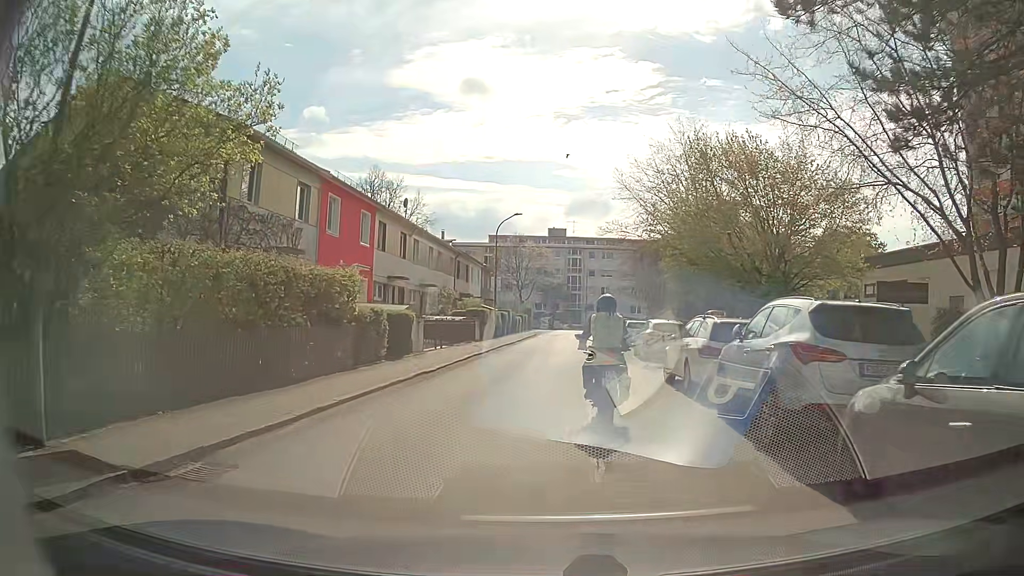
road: residential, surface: asphalt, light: Day
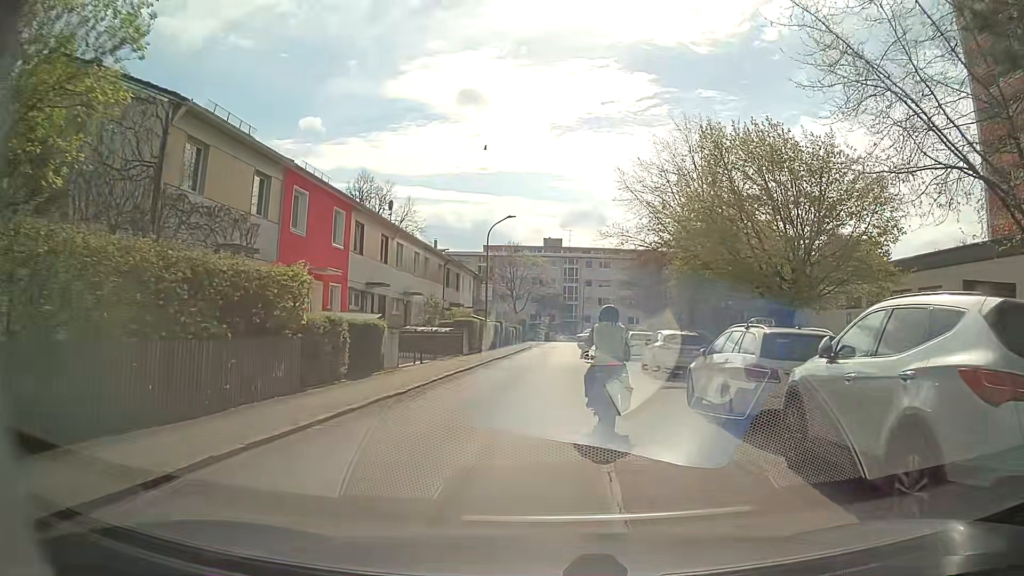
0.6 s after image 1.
(0.0, +3.3) m; +2°
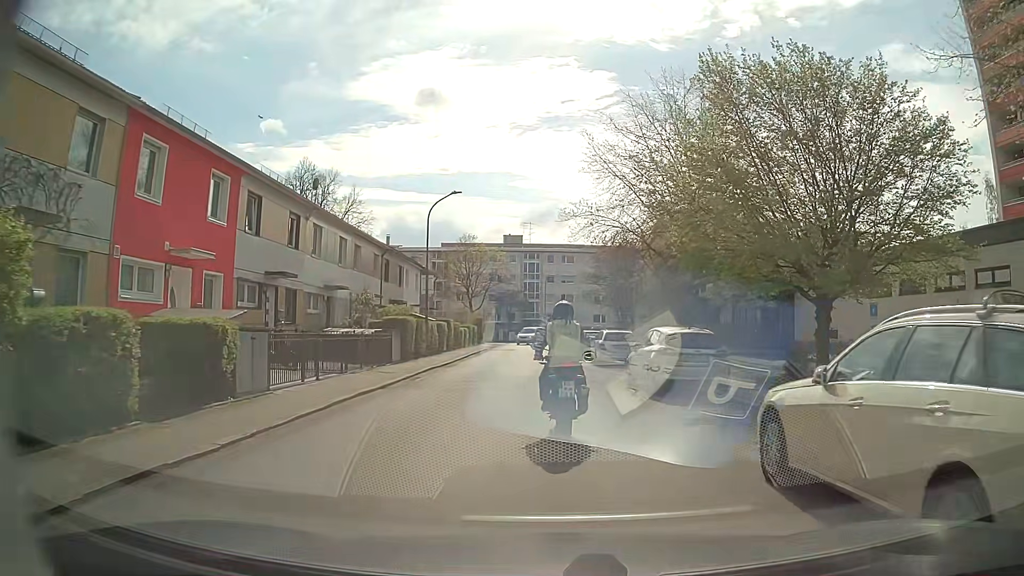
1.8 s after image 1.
(+0.2, +6.9) m; +4°
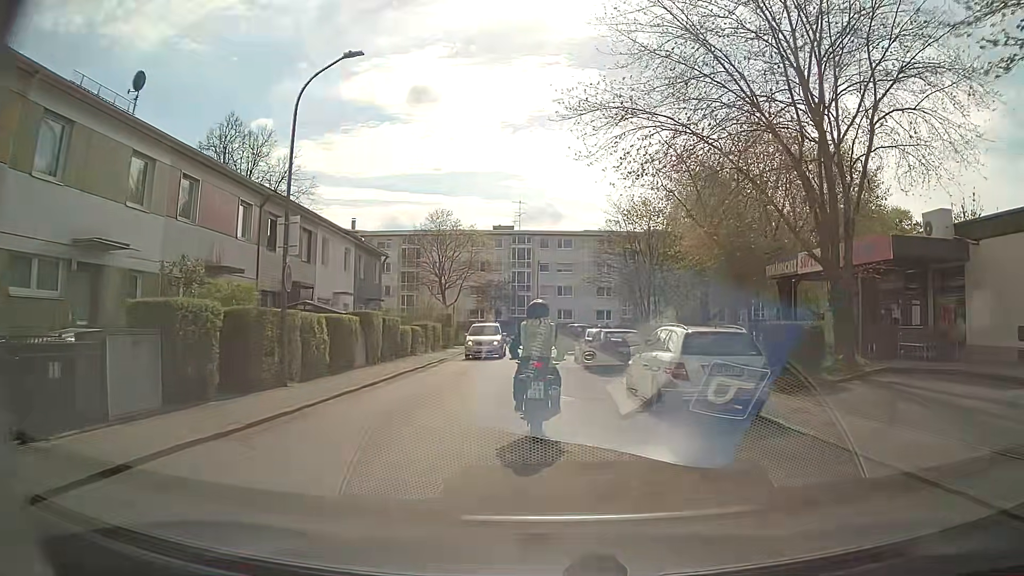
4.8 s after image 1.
(-0.3, +16.3) m; 0°
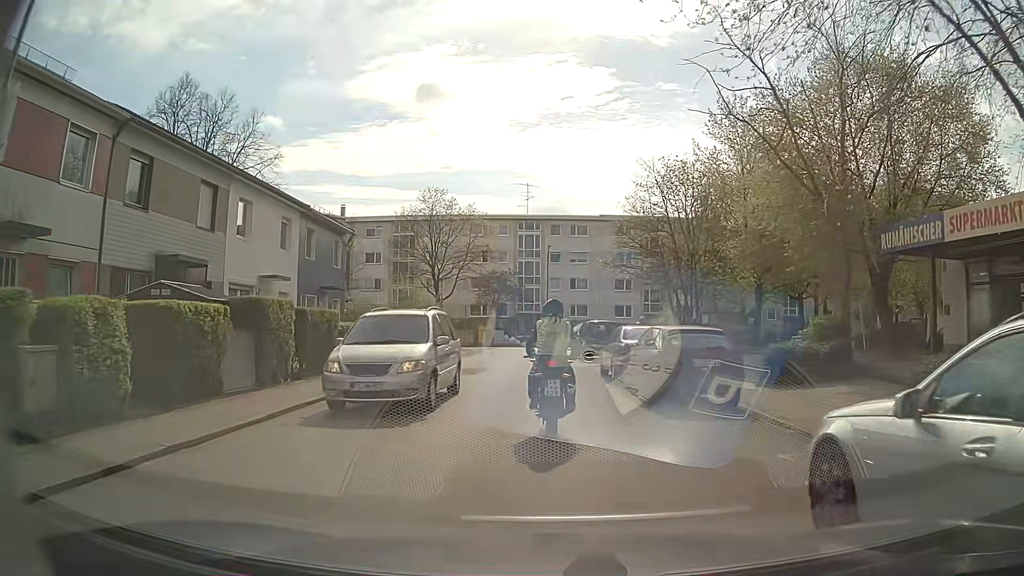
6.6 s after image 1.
(-0.2, +9.6) m; -3°
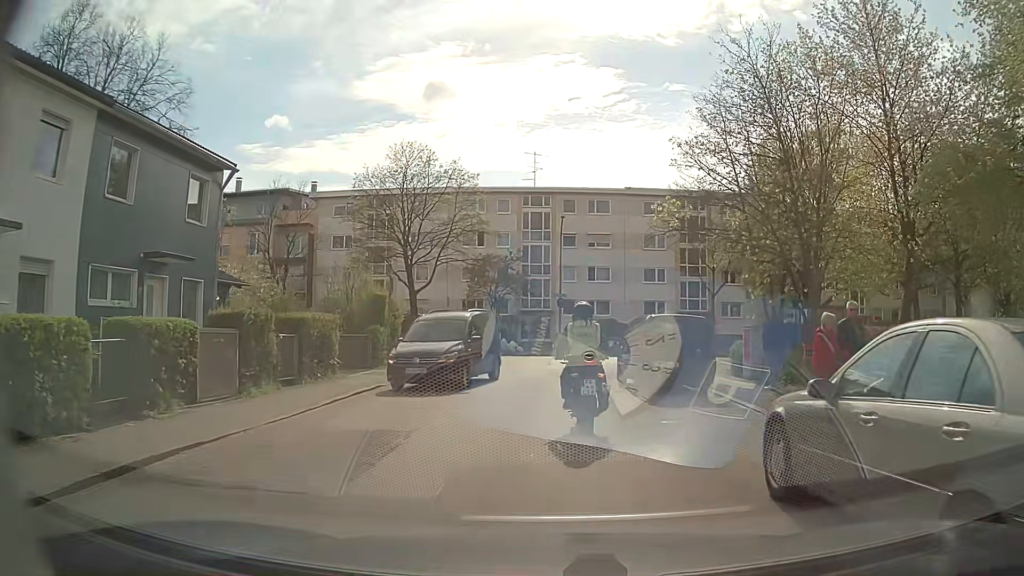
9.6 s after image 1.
(-0.1, +14.2) m; 0°
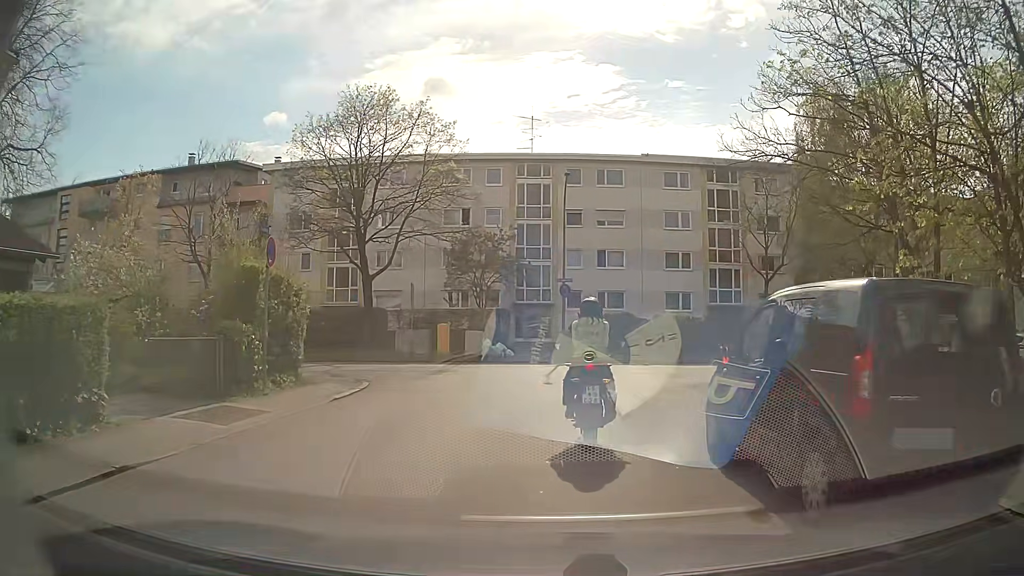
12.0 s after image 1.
(0.0, +10.0) m; -2°
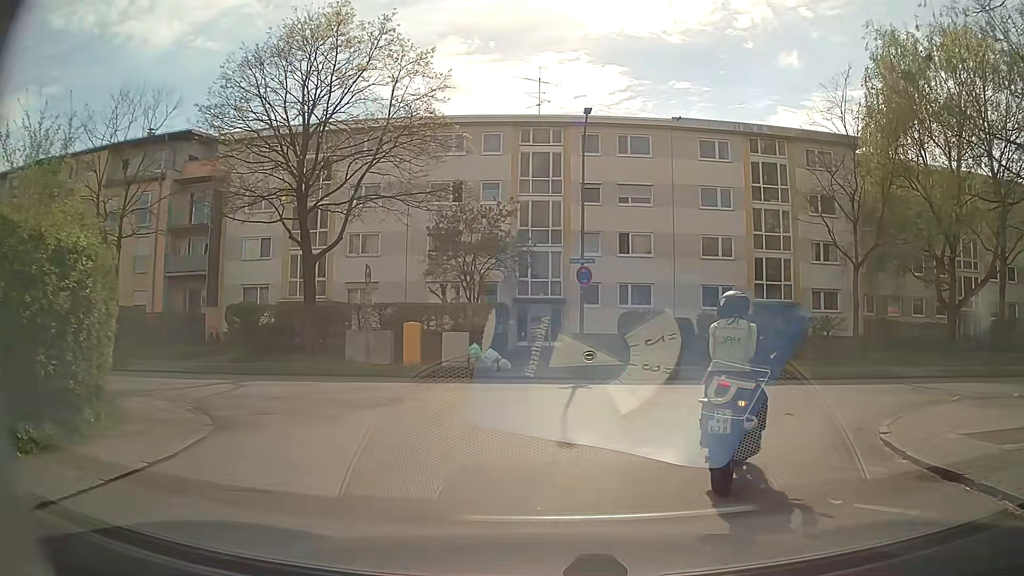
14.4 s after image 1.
(0.0, +8.4) m; 0°
